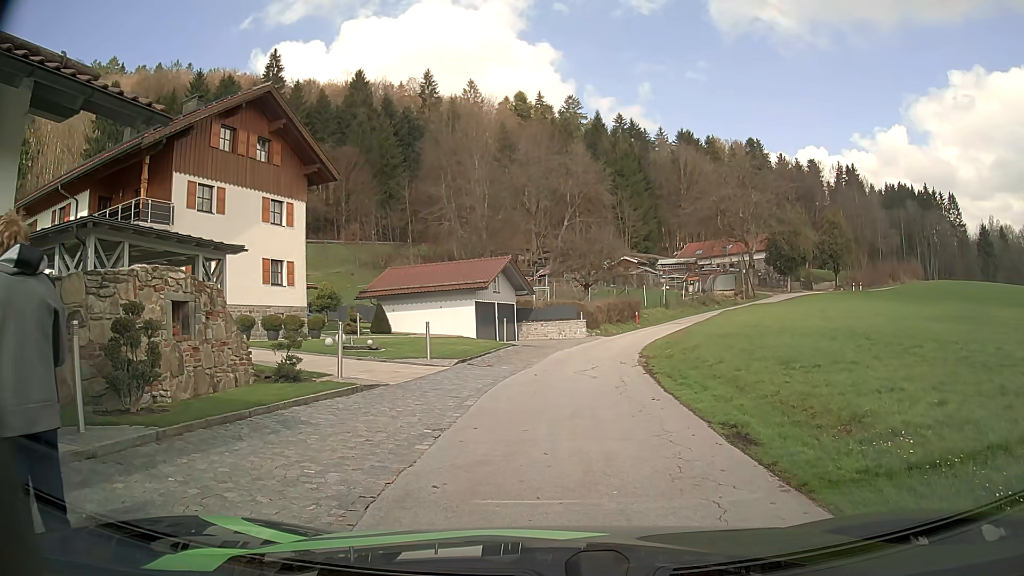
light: Day
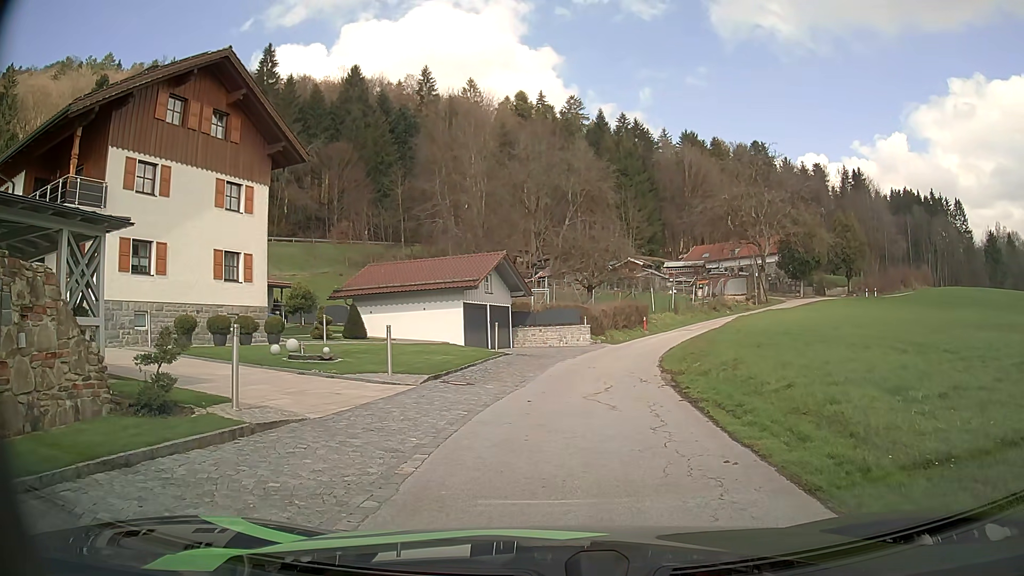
(-0.2, +4.8) m; -3°
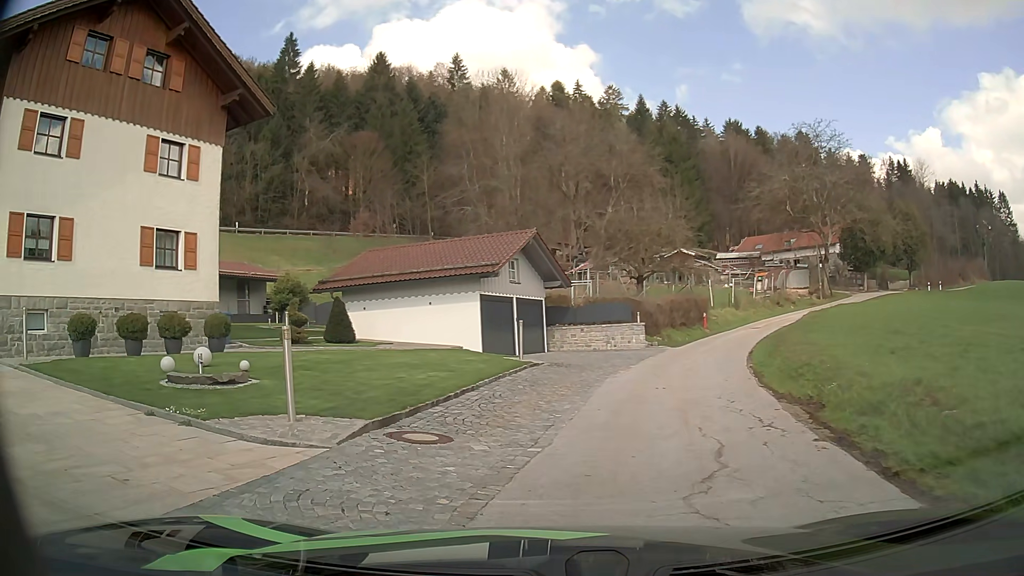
(+0.2, +7.5) m; -1°
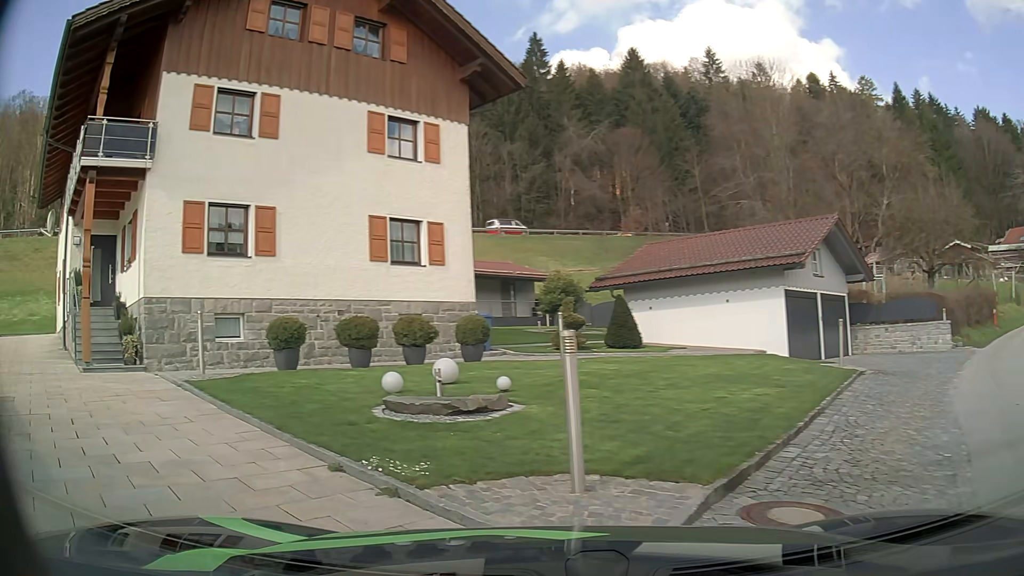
(-0.6, +3.3) m; -22°
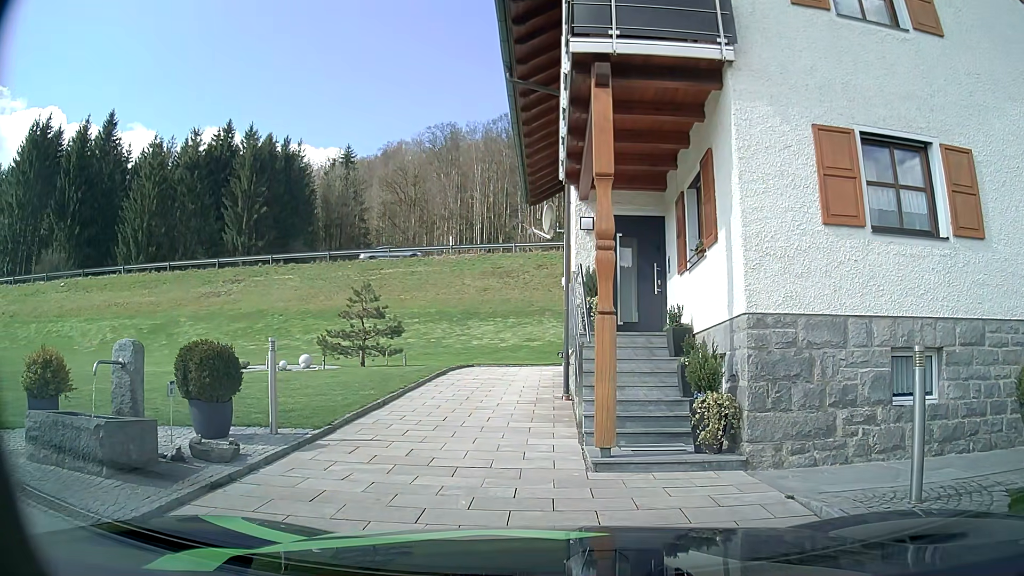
(-3.7, +6.6) m; -47°
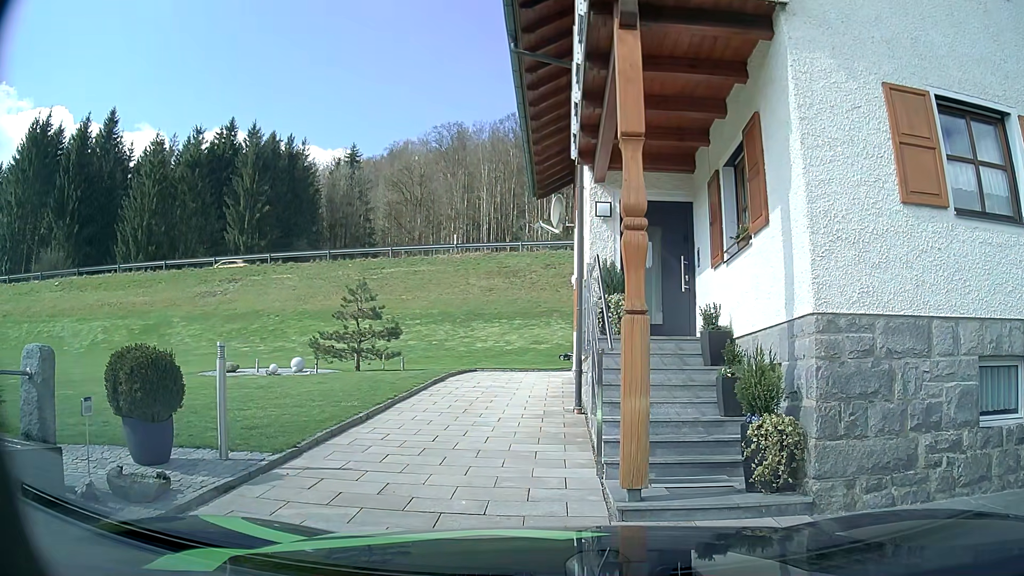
(-0.1, +1.5) m; -2°
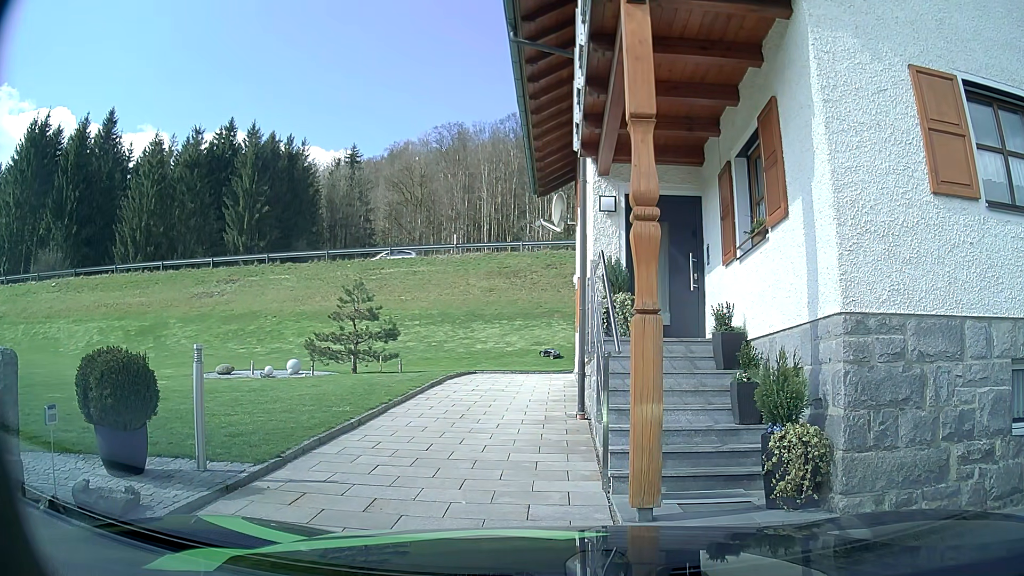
(0.0, +0.6) m; 0°
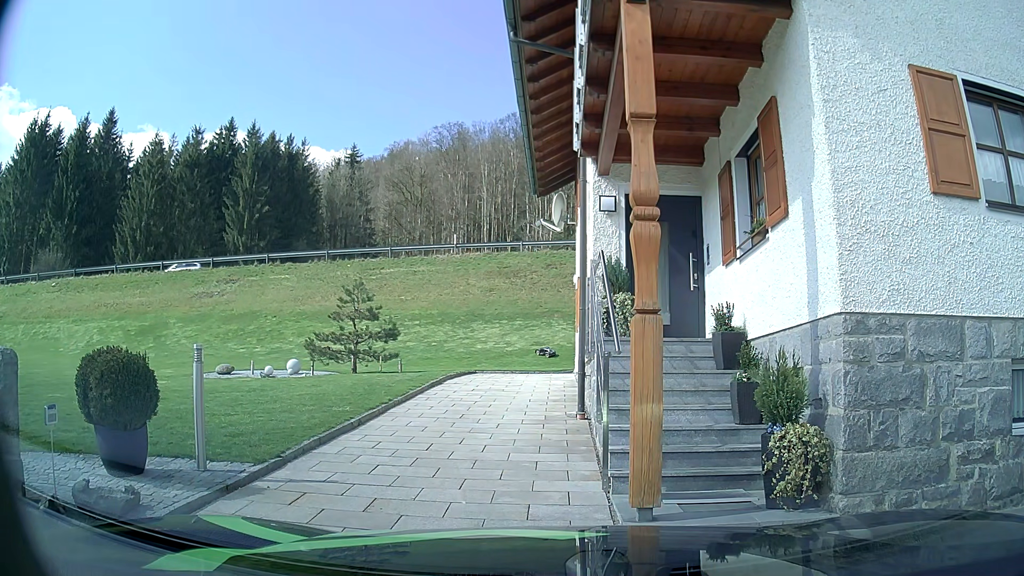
(0.0, 0.0) m; 0°
